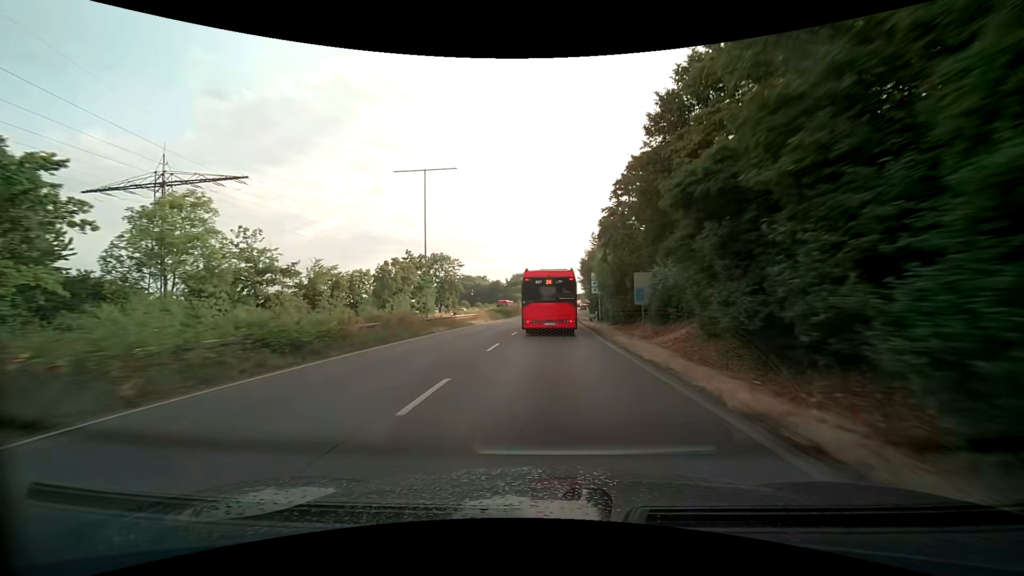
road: trunk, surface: asphalt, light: Day
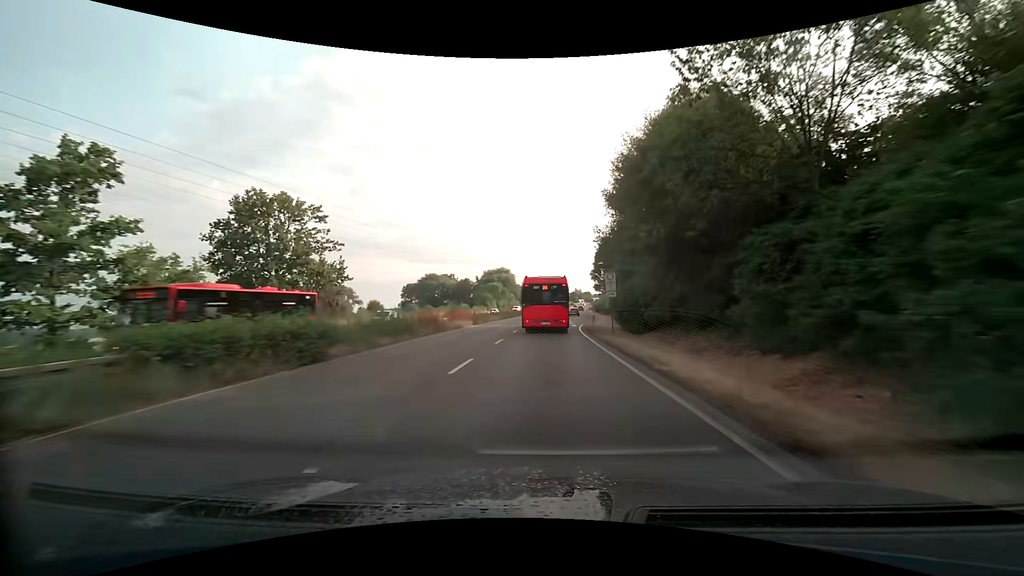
(+1.2, +50.1) m; +2°
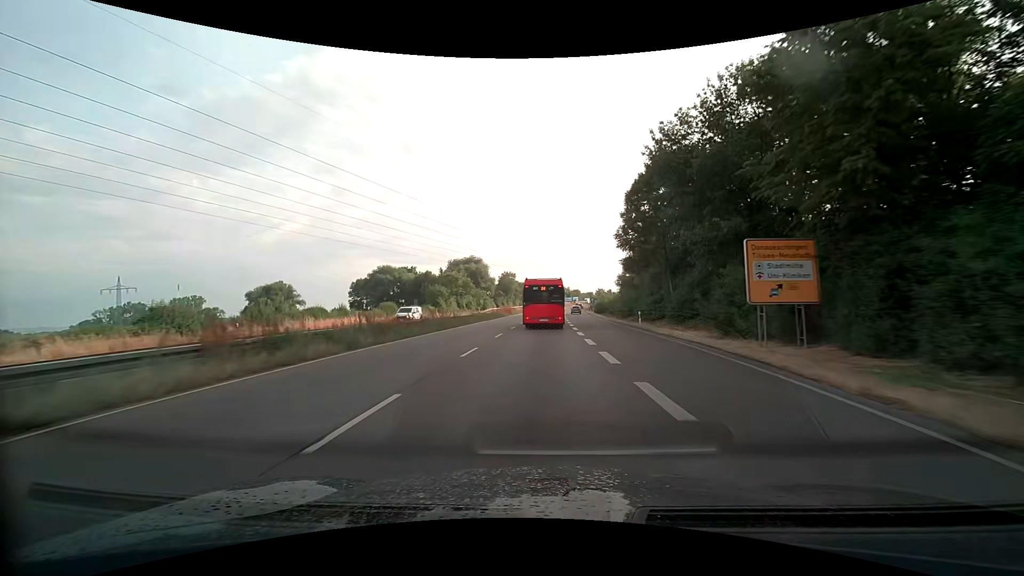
(+0.9, +50.5) m; +2°
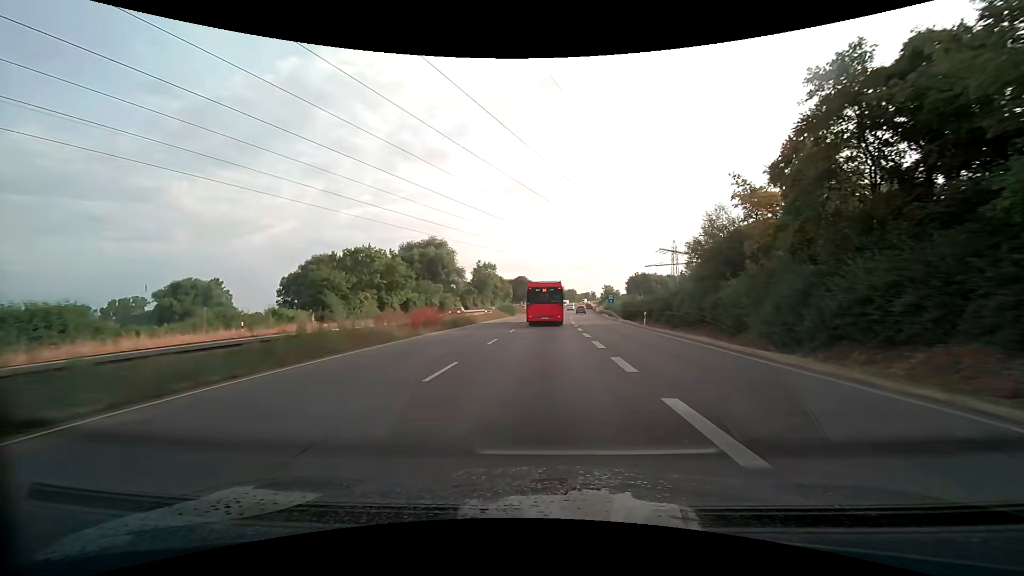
(+0.3, +49.7) m; +1°
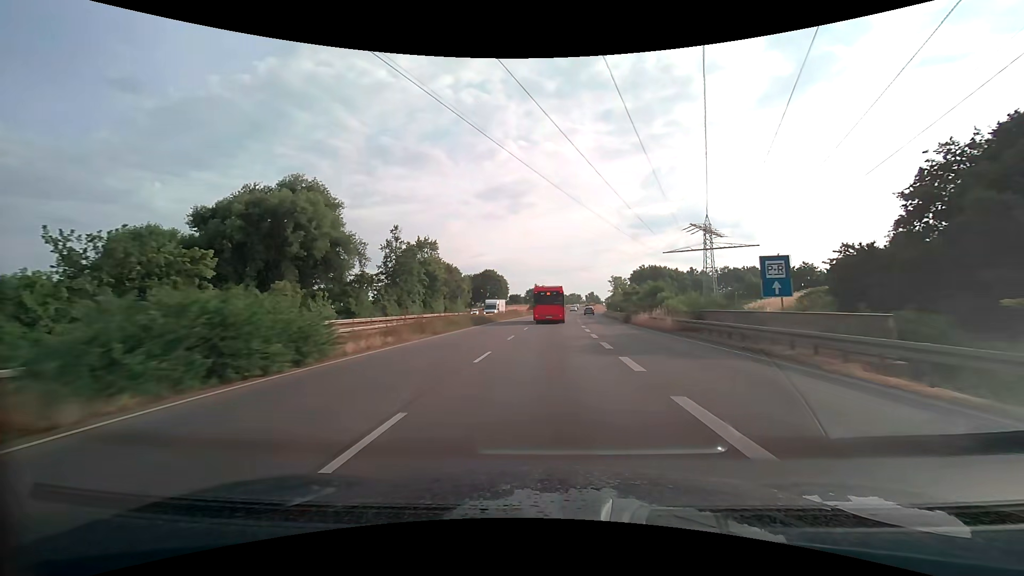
(+1.0, +59.7) m; +2°
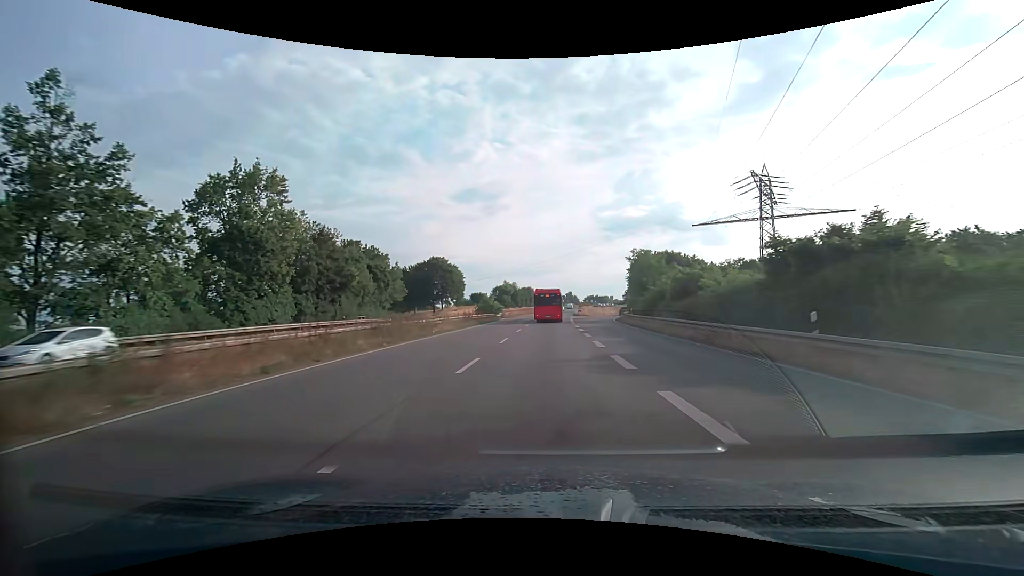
(+1.3, +47.9) m; +3°
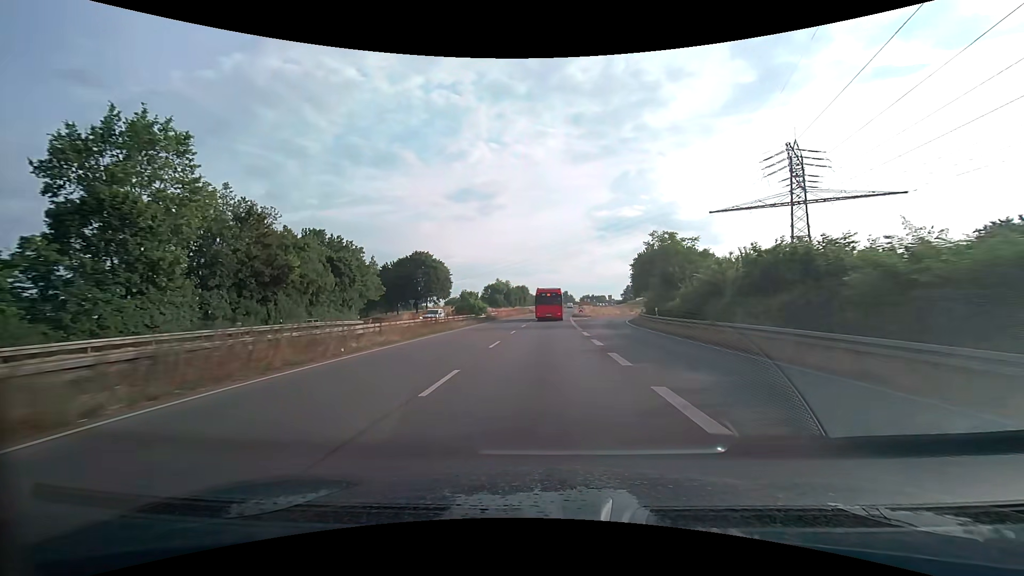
(+0.1, +11.9) m; +1°
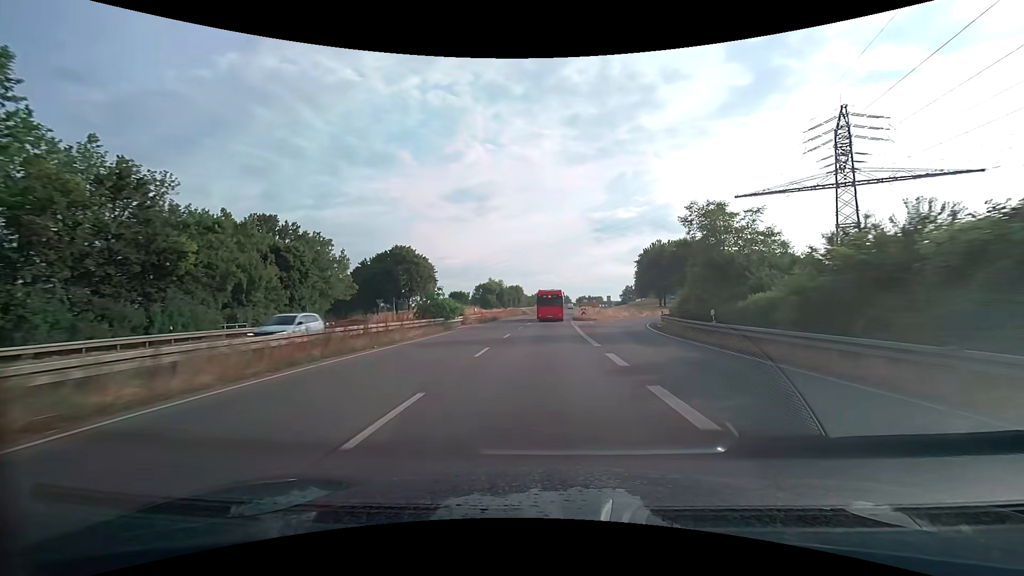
(+0.1, +11.9) m; 0°
(0, +10) (0, +20) (0, +30) (+1, +40) (+1, +50) (+2, +60) (+2, +70) (+3, +80) (+3, +90) (+4, +100) m
